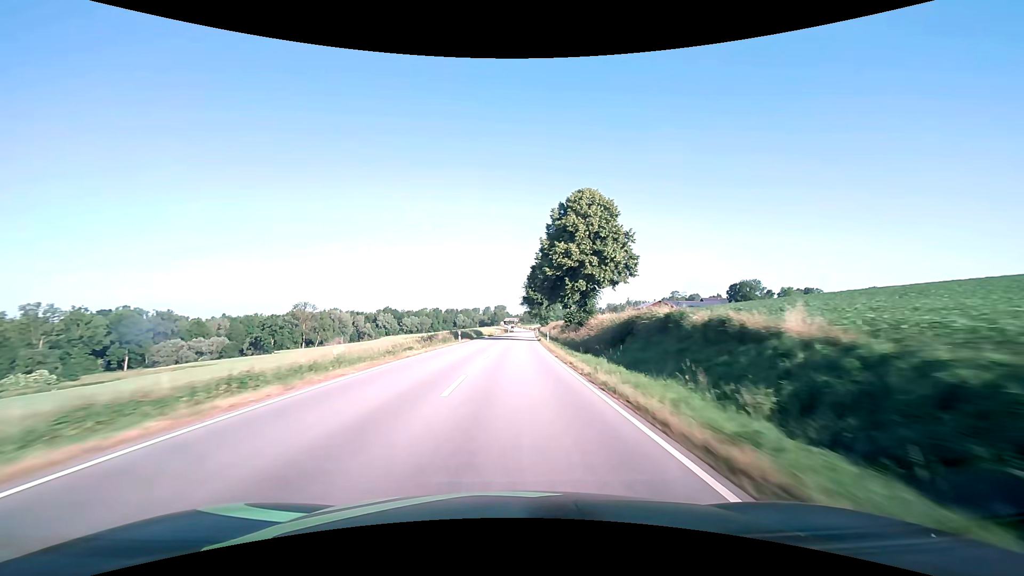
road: secondary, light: Day
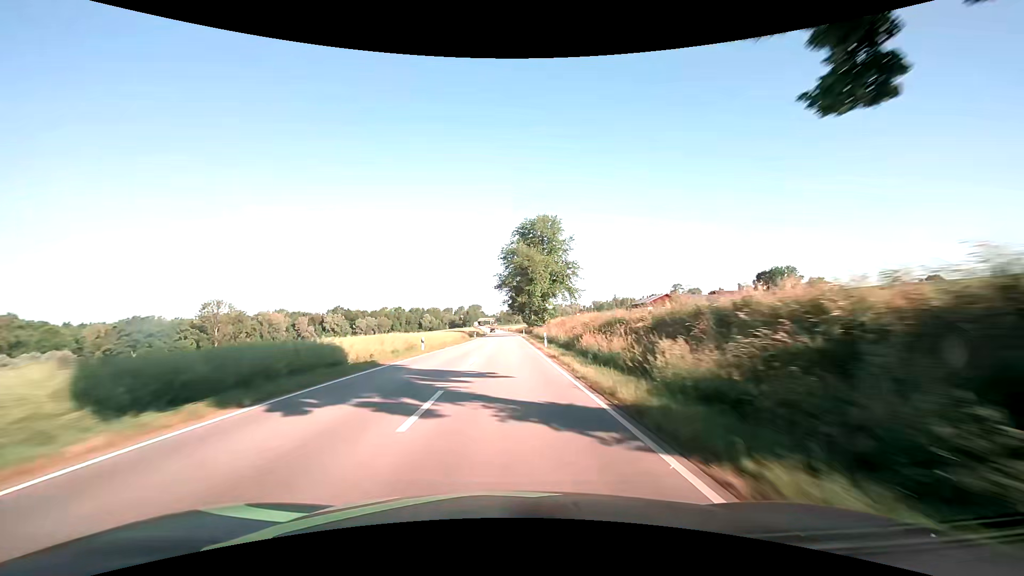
(+1.7, +63.1) m; +3°
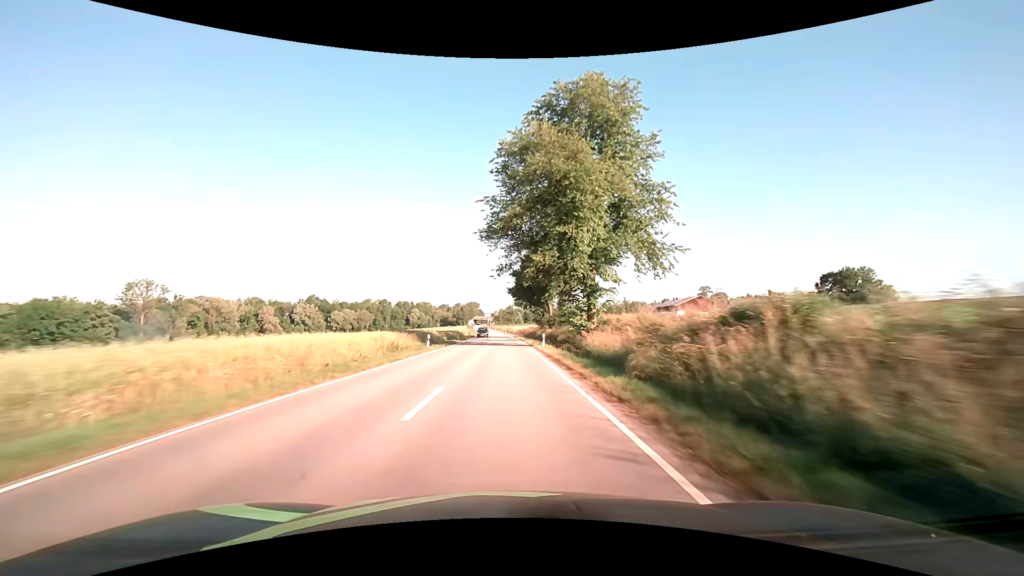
(+0.1, +47.4) m; 0°
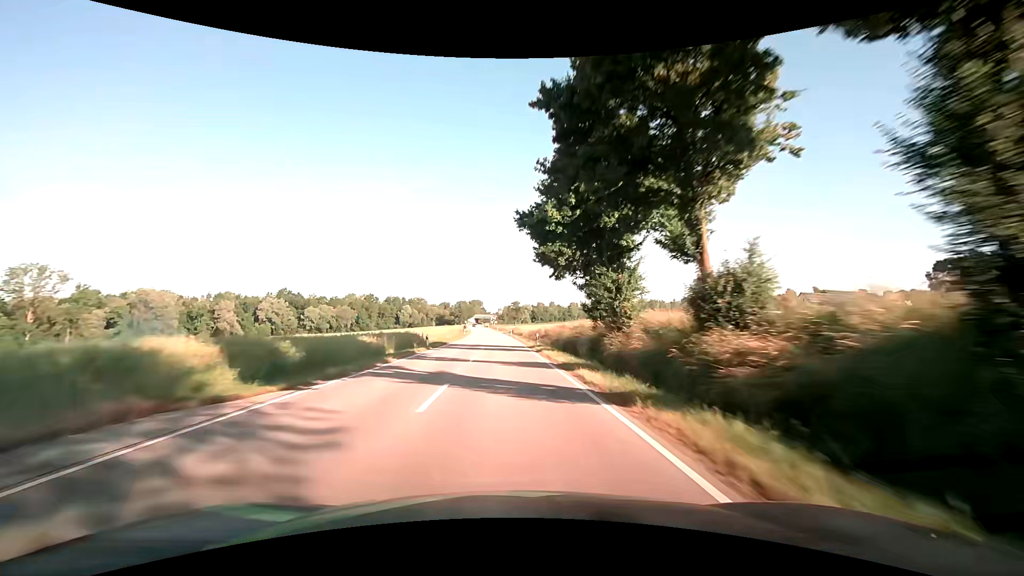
(-0.2, +47.4) m; -1°
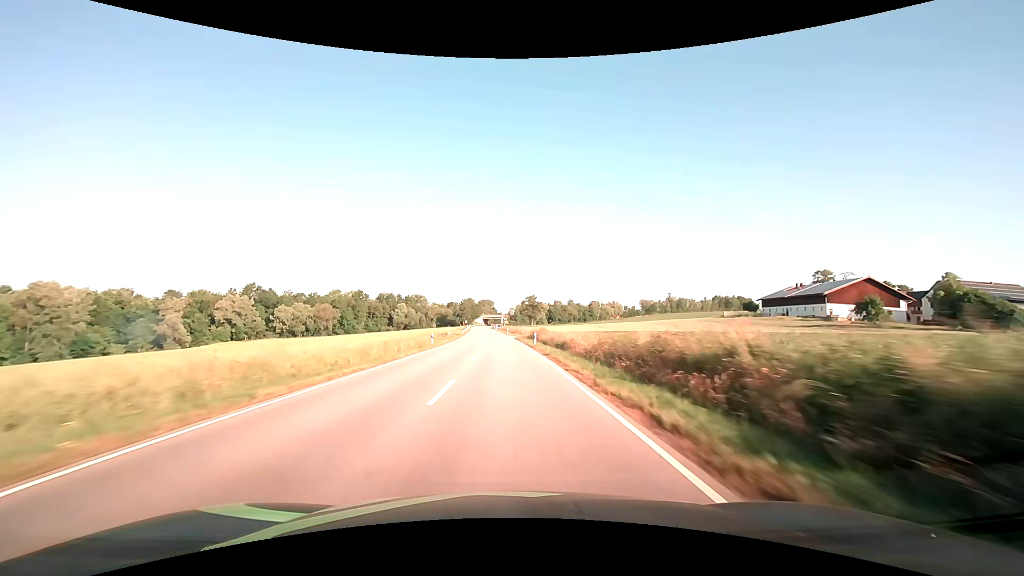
(-0.5, +47.4) m; -1°
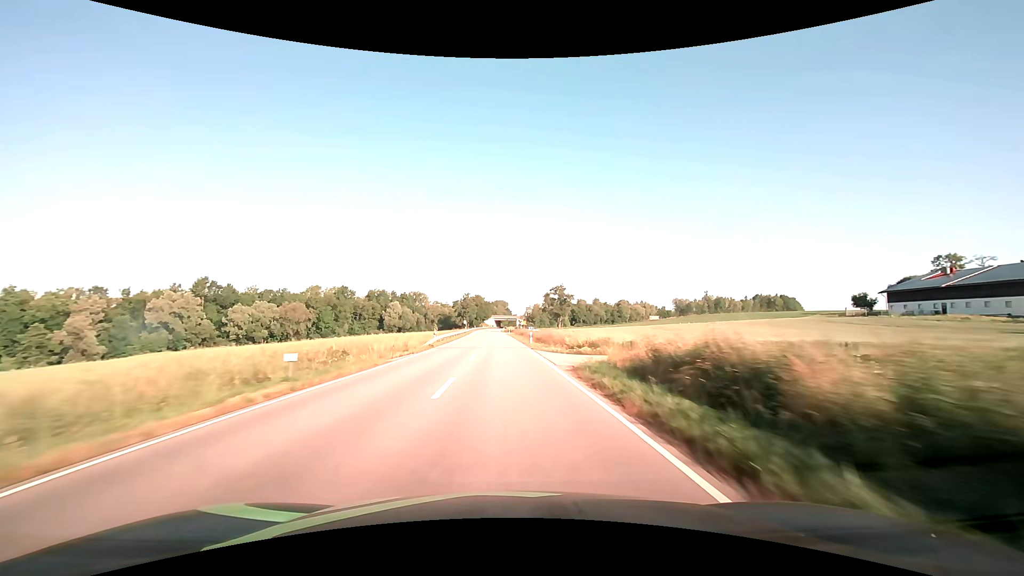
(-0.6, +47.3) m; -2°
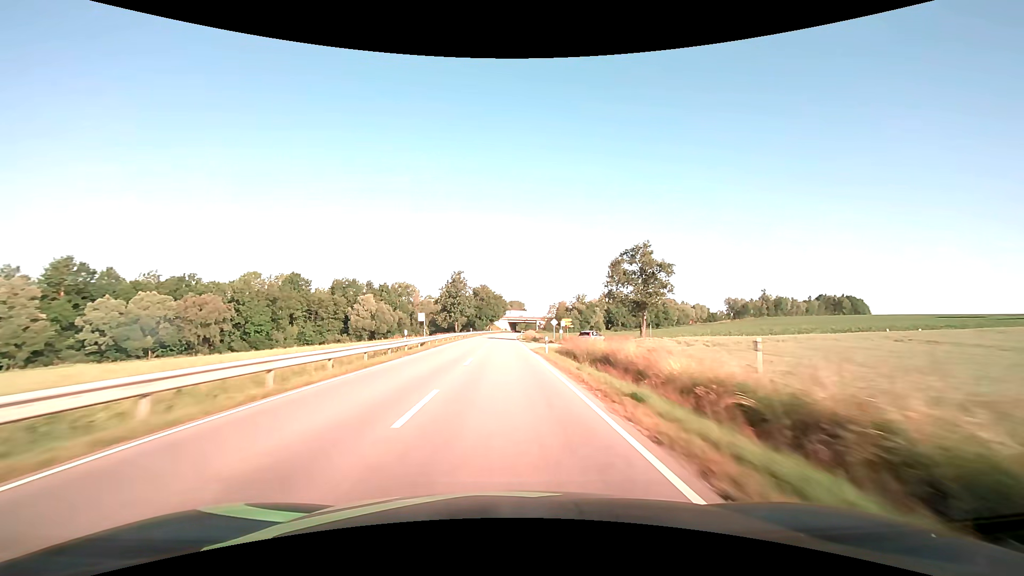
(-1.1, +63.1) m; -2°
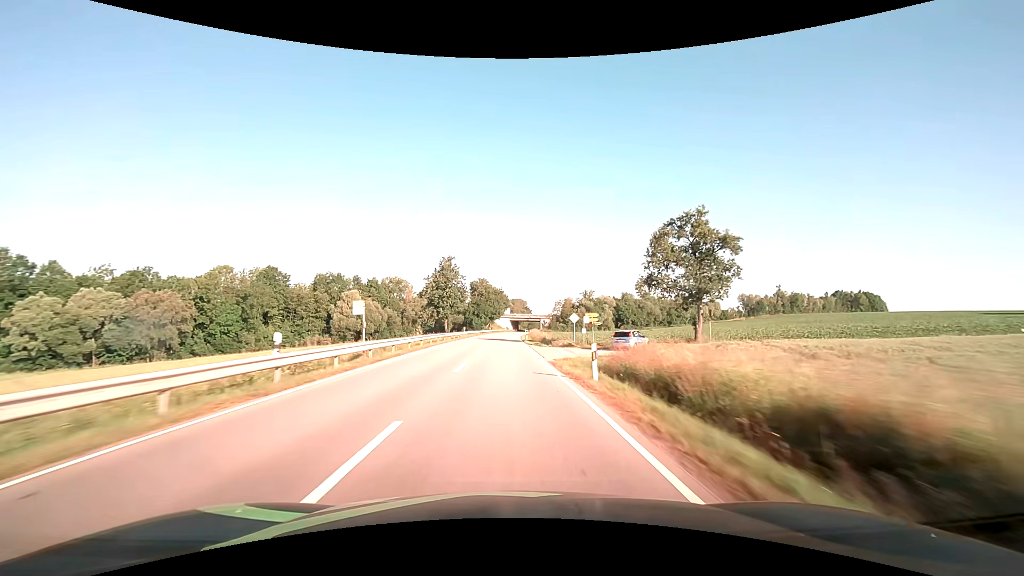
(0.0, +15.8) m; 0°
(0, +10) (0, +20) (0, +30) (0, +40) (0, +50) (0, +60) (0, +70) (0, +80) (+1, +90) (+1, +100) m
